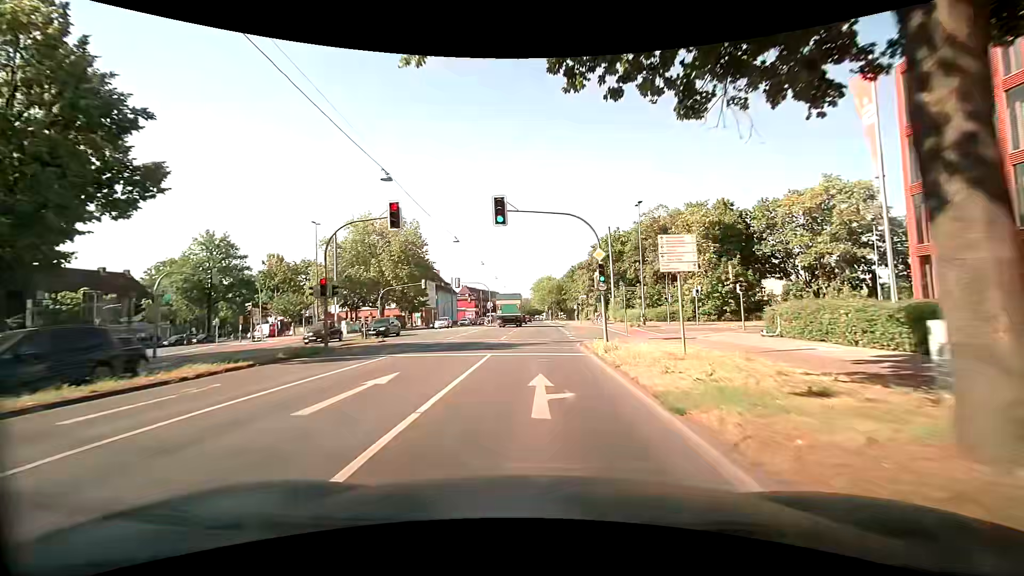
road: primary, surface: asphalt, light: Day
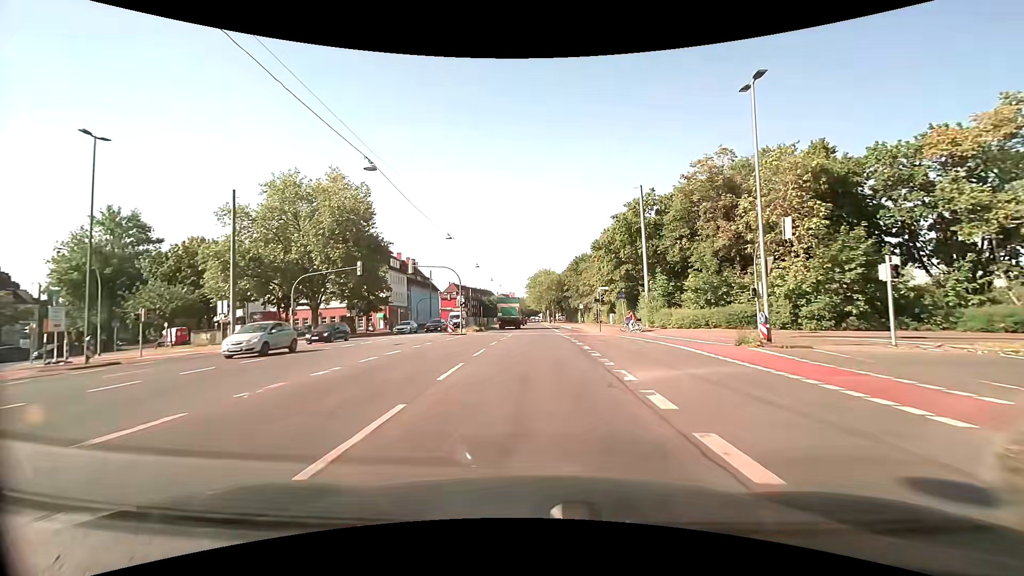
(+0.1, +22.8) m; 0°
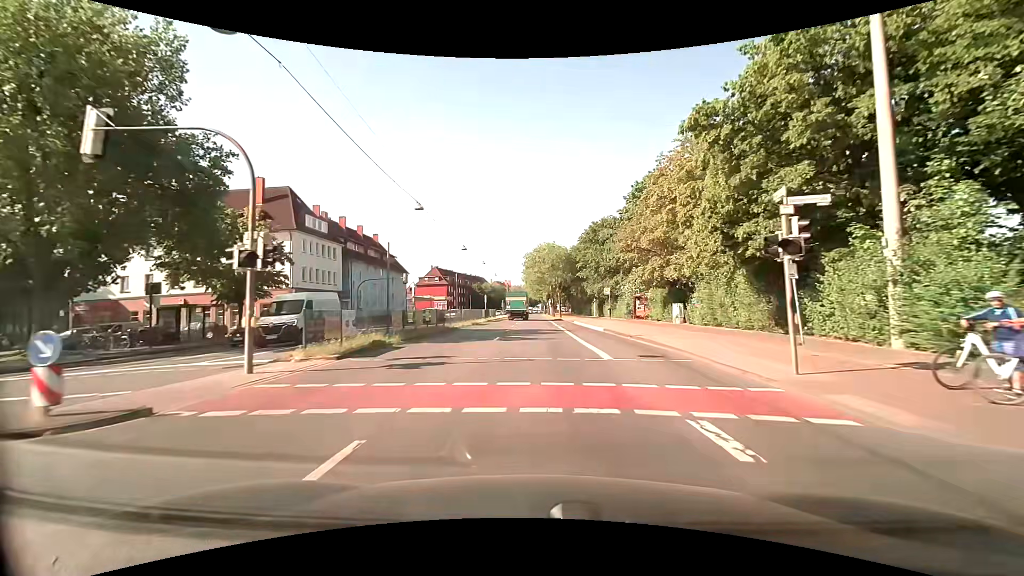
(+0.1, +31.2) m; 0°
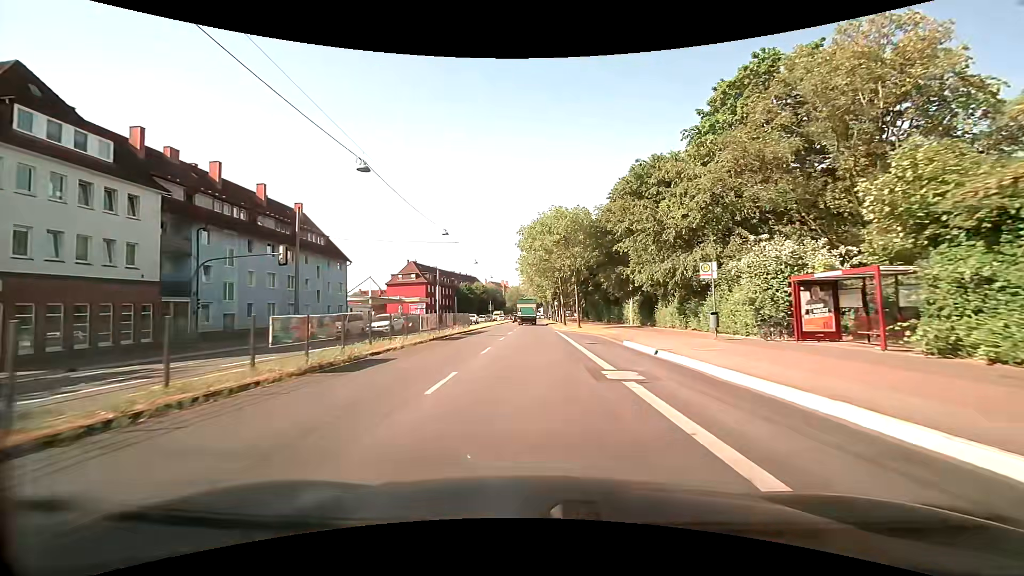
(0.0, +30.6) m; 0°
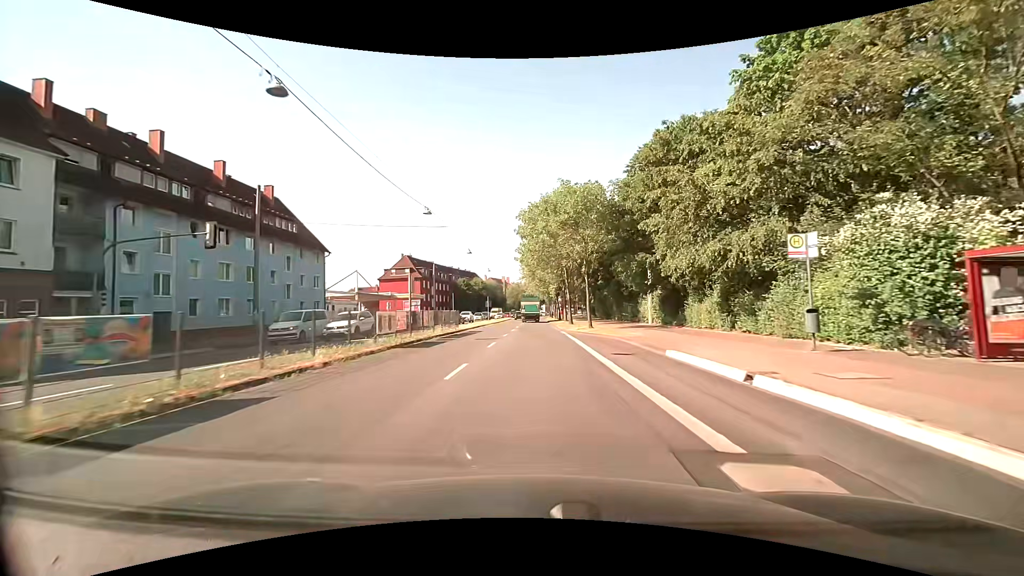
(-0.1, +7.5) m; 0°
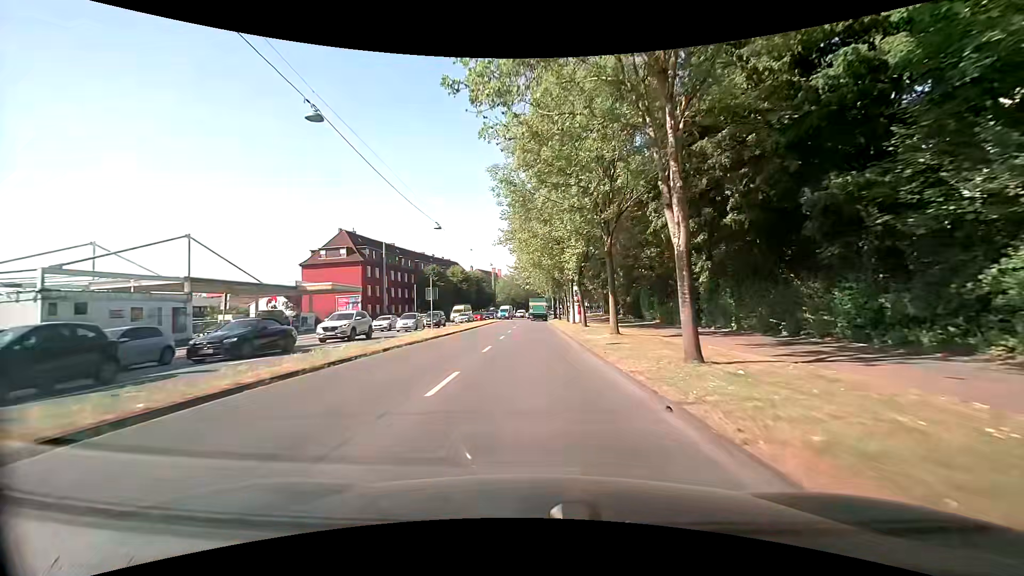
(-0.2, +37.8) m; 0°
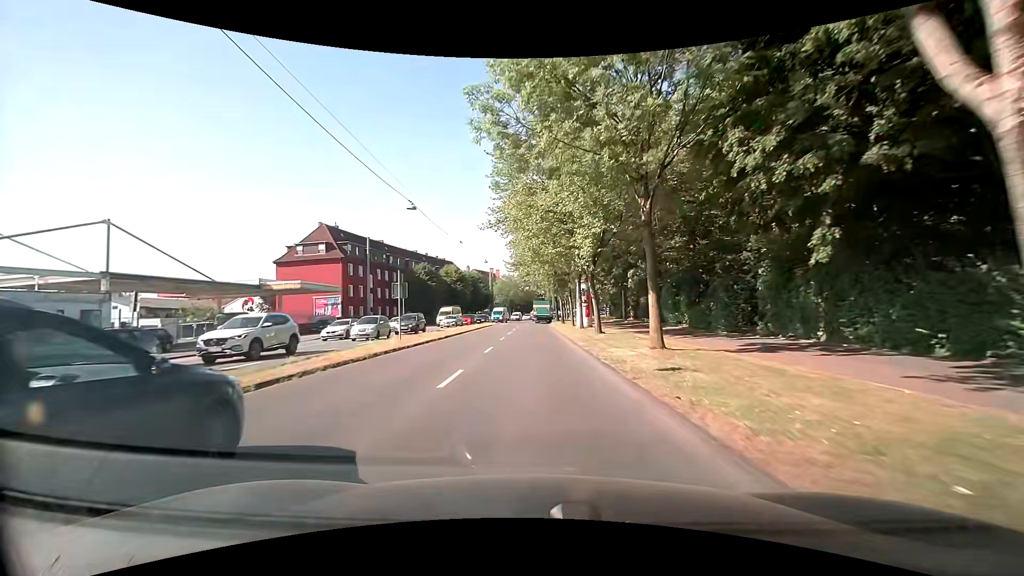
(0.0, +7.8) m; 0°
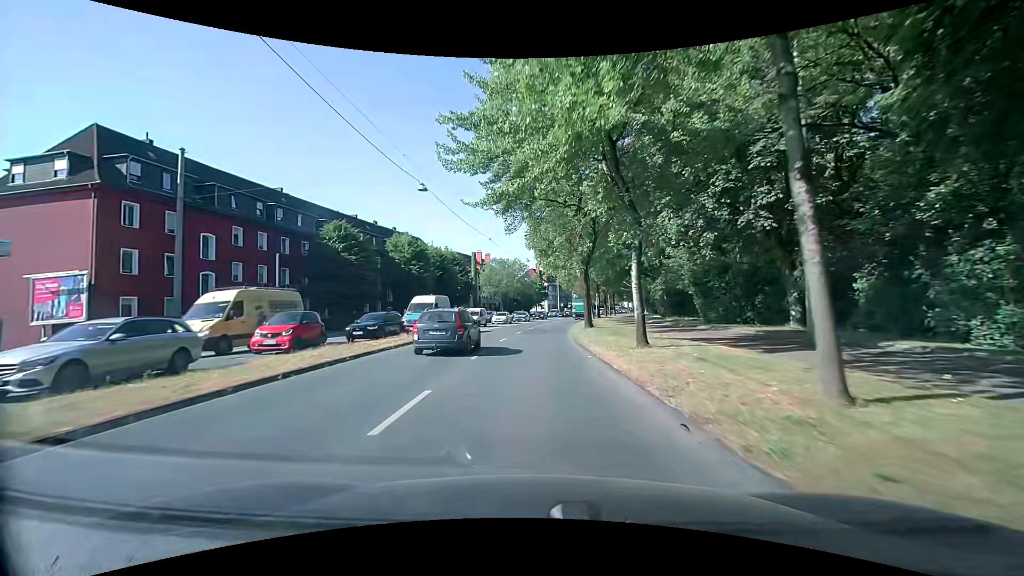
(-0.7, +39.7) m; -1°
(0, +10) (0, +20) (0, +30) (+1, +40) (+2, +50) (+3, +60) (+4, +70) (+6, +80) (+8, +89) (+10, +99) m
